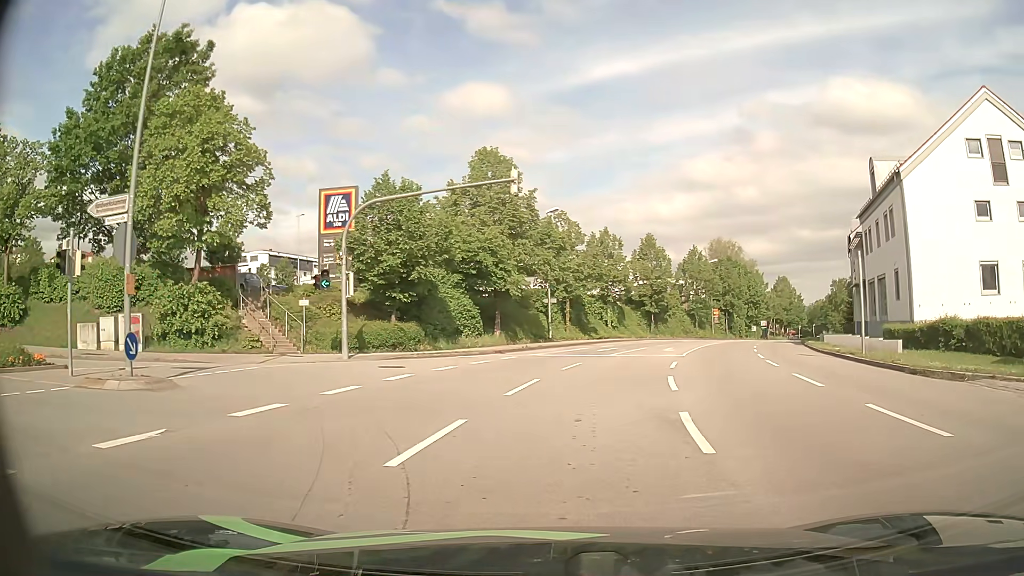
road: tertiary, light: Day
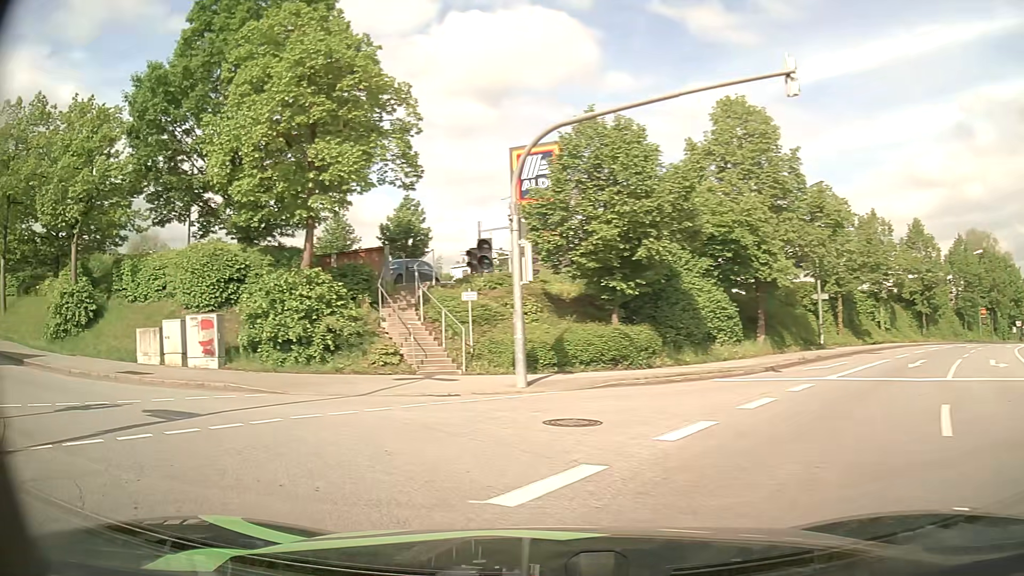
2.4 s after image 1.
(-0.9, +10.5) m; -20°
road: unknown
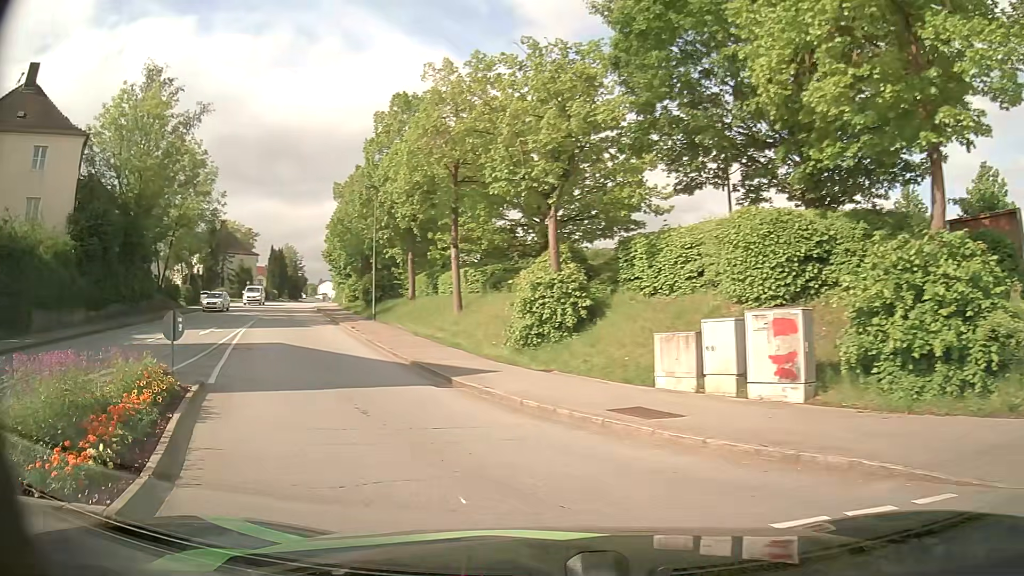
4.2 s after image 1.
(-3.6, +7.7) m; -47°
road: residential
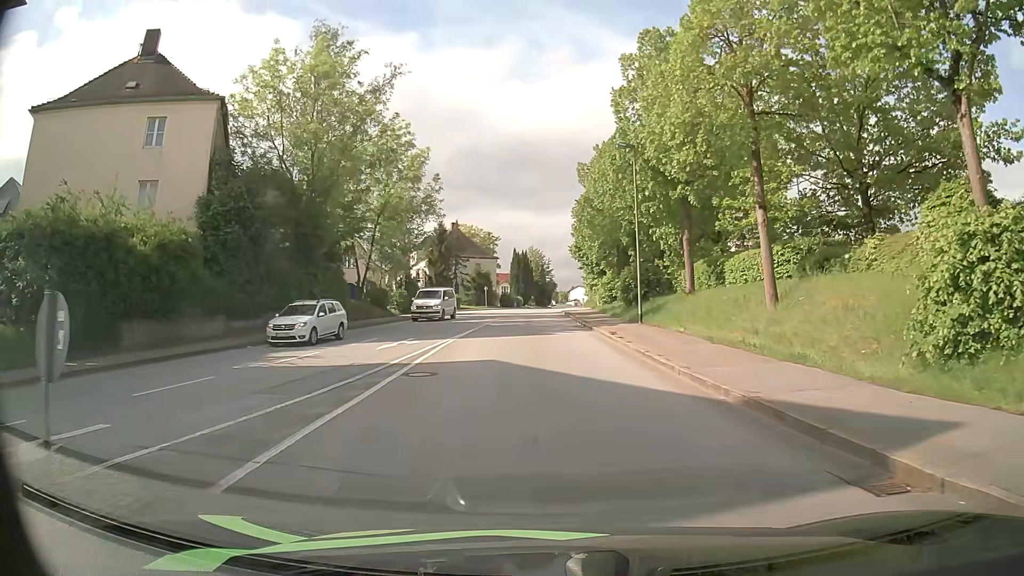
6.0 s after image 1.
(-2.4, +9.9) m; -21°
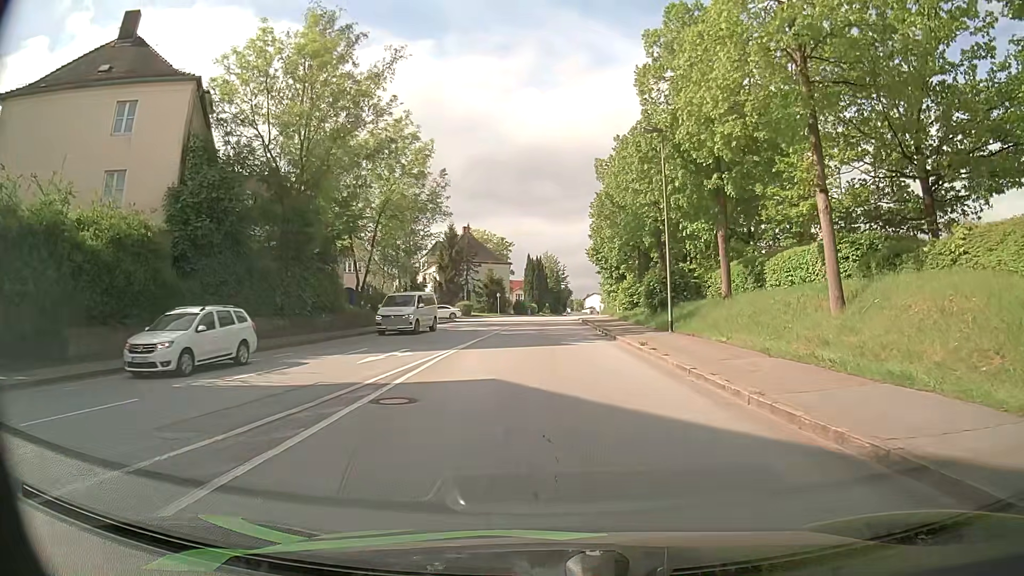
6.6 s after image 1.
(-0.1, +3.7) m; -2°
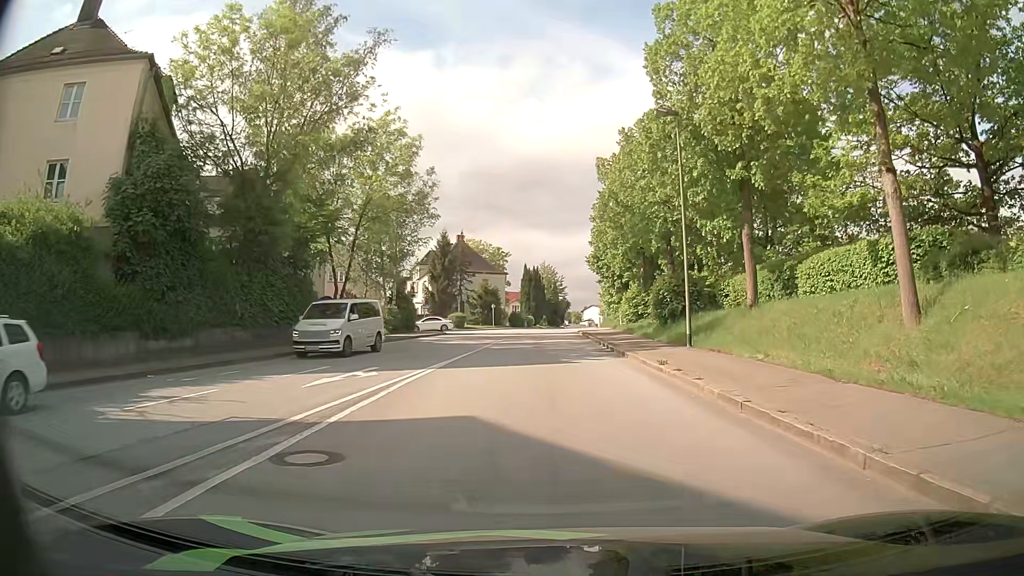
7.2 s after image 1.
(0.0, +3.8) m; 0°
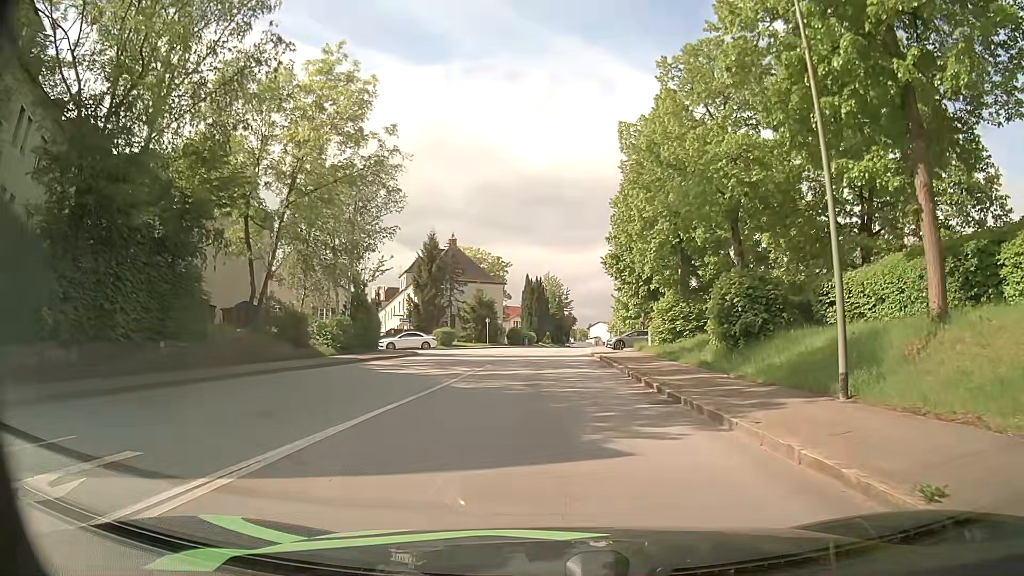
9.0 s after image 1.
(0.0, +11.3) m; -1°
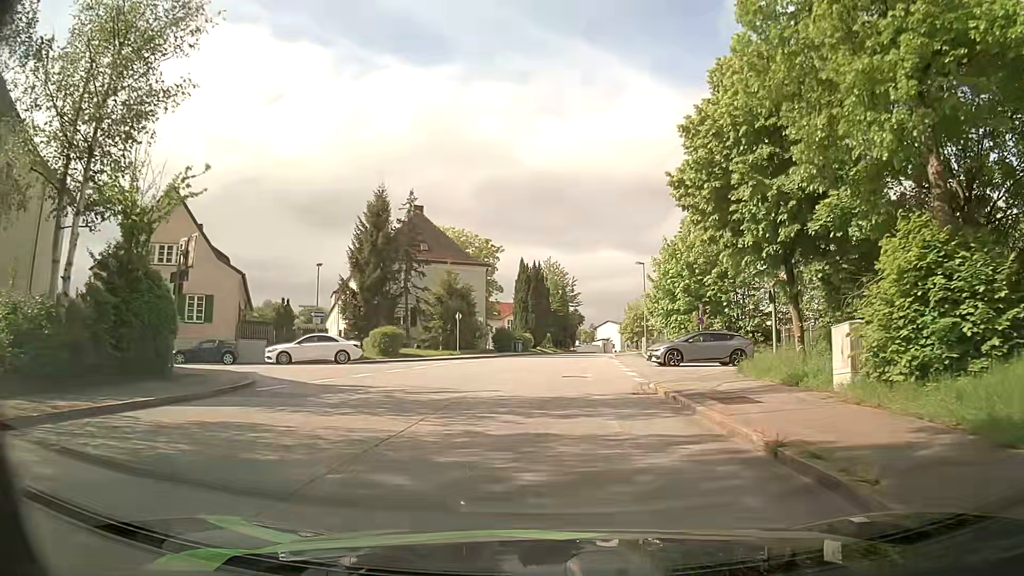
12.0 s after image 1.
(+0.1, +22.1) m; 0°
(0, +10) (+1, +20) (+1, +30) (+2, +40) (+3, +50) (+5, +60) (+7, +69) (+10, +79) (+14, +88) (+19, +97) m
